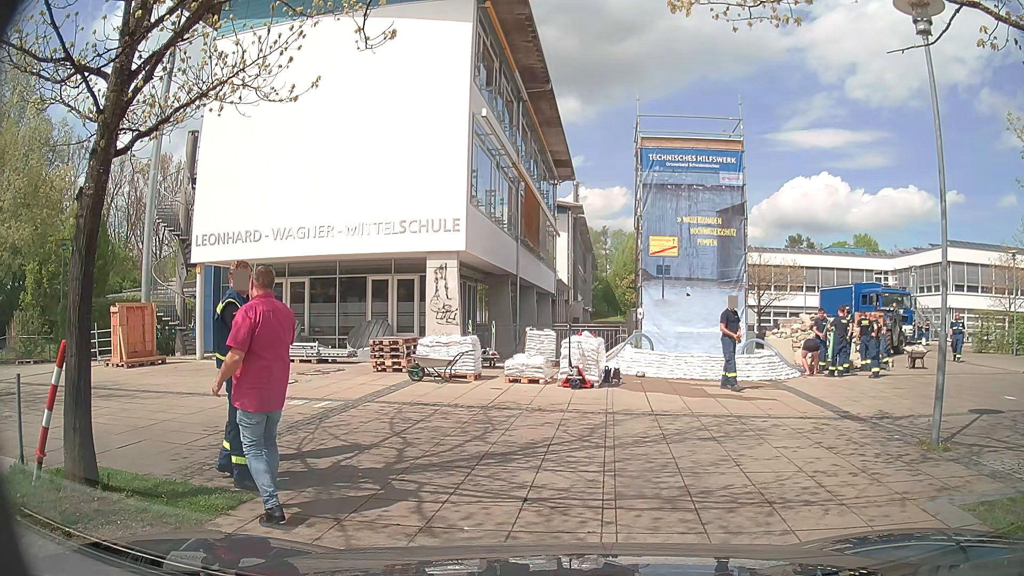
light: Day
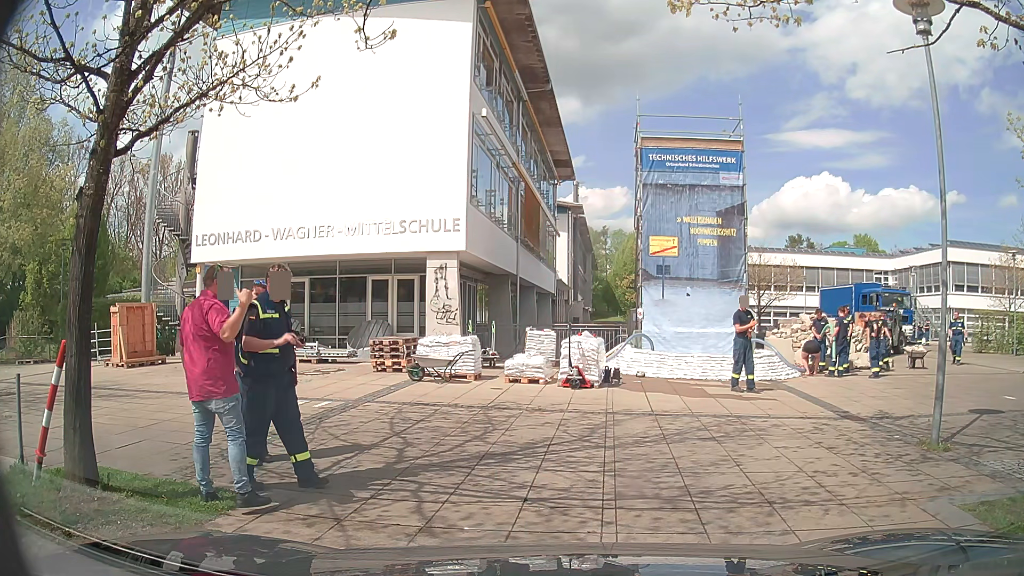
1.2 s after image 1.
(0.0, 0.0) m; 0°
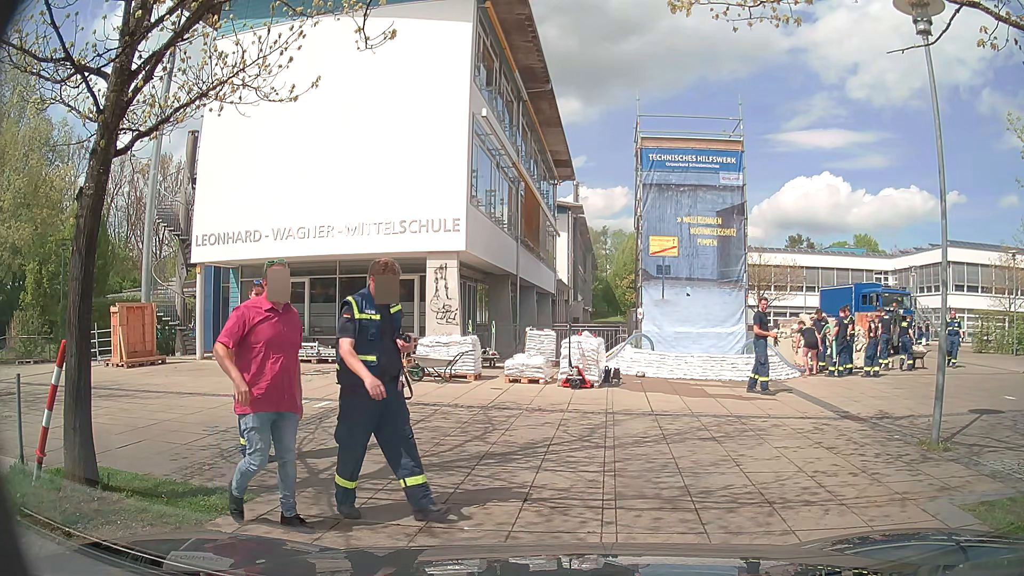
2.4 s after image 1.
(0.0, 0.0) m; 0°
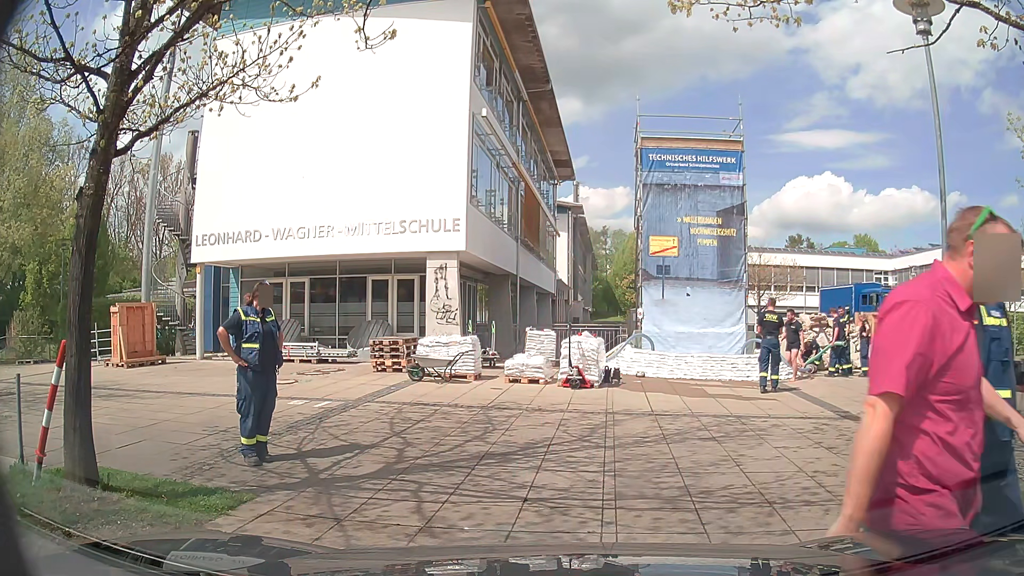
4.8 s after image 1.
(0.0, 0.0) m; 0°
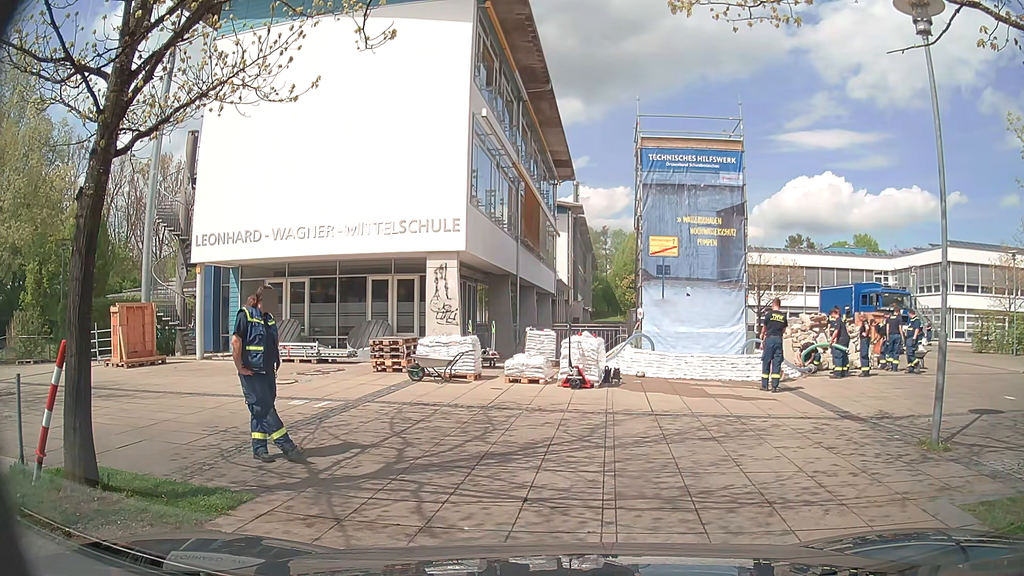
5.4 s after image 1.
(0.0, 0.0) m; 0°
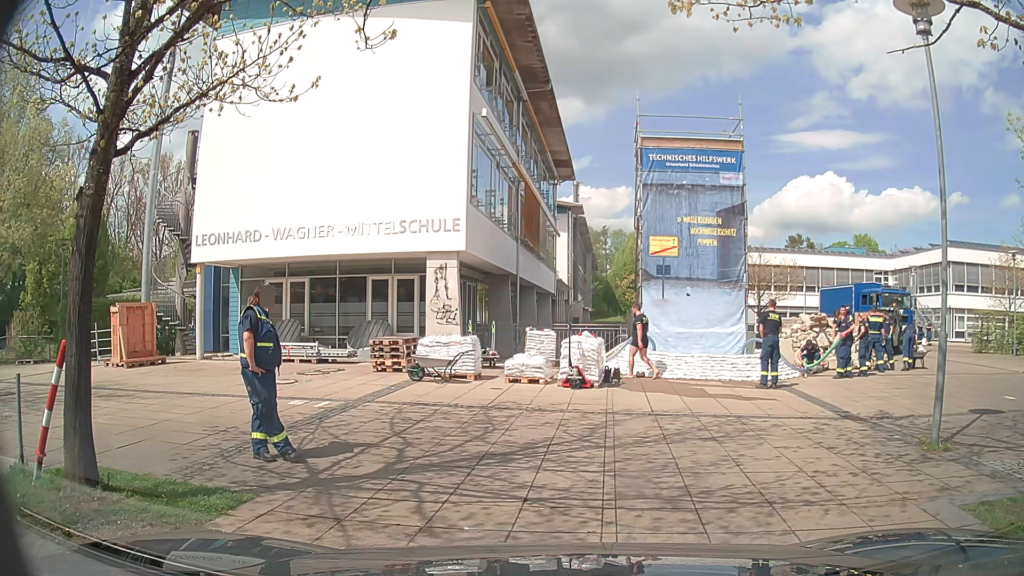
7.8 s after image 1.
(0.0, 0.0) m; 0°
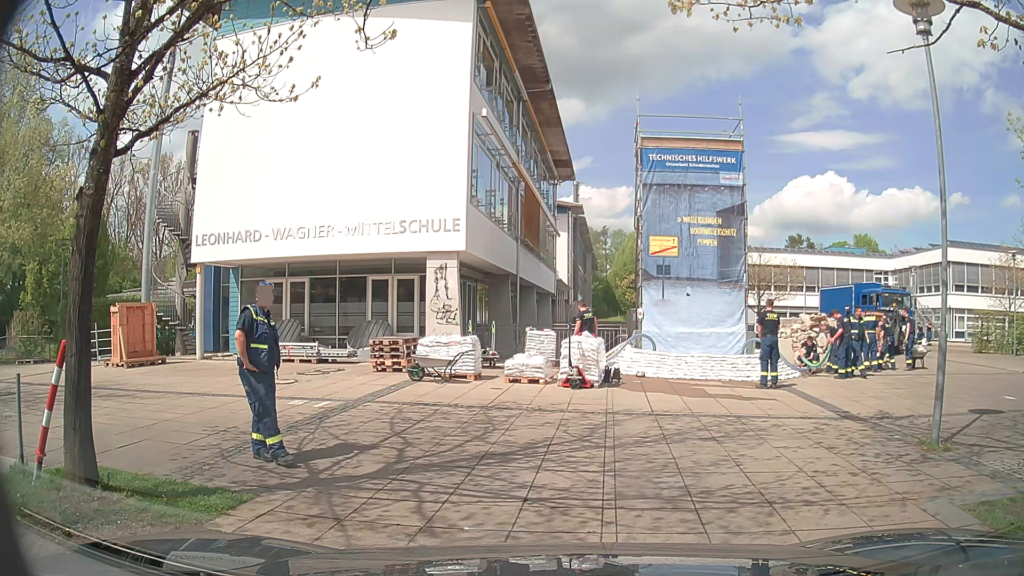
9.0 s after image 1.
(0.0, 0.0) m; 0°
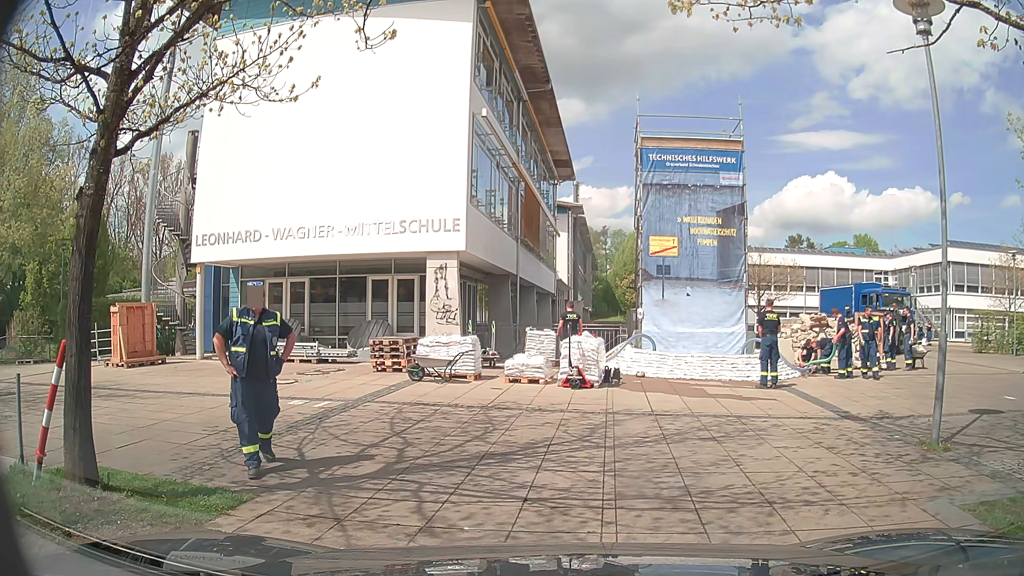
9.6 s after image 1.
(0.0, 0.0) m; 0°
